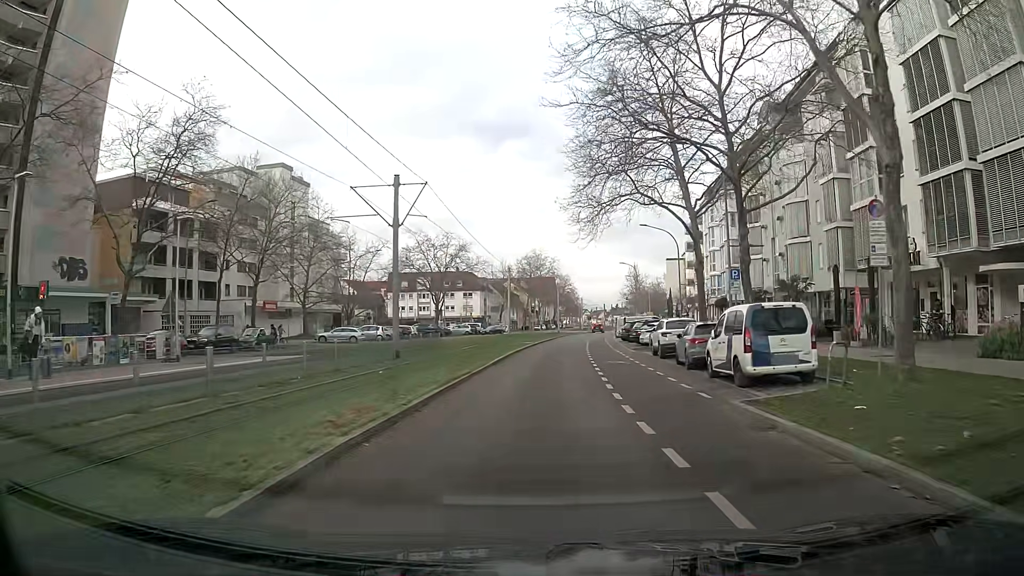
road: tertiary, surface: asphalt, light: Day
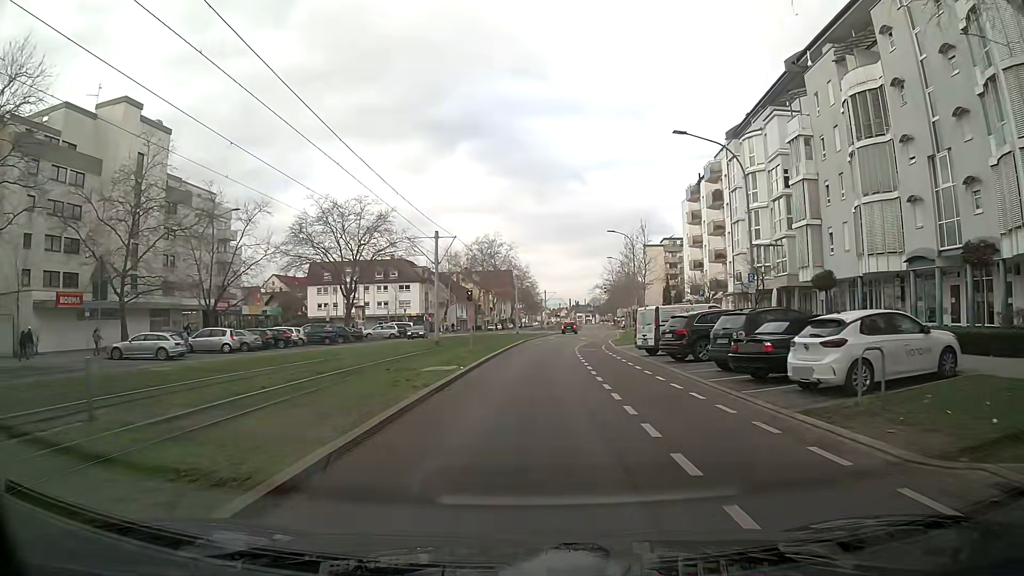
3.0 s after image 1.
(+0.9, +28.8) m; +3°
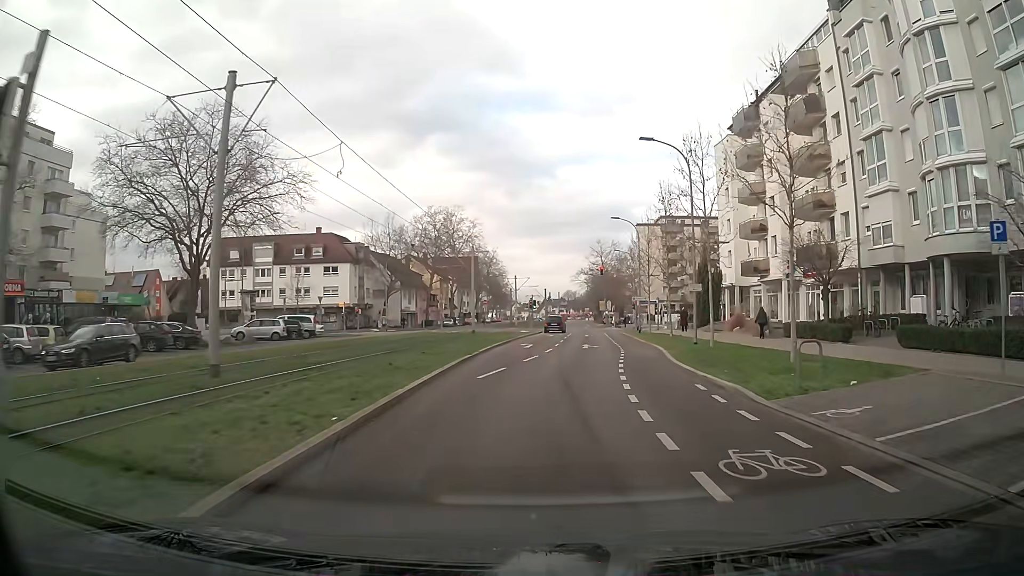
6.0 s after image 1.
(+0.4, +29.1) m; +2°
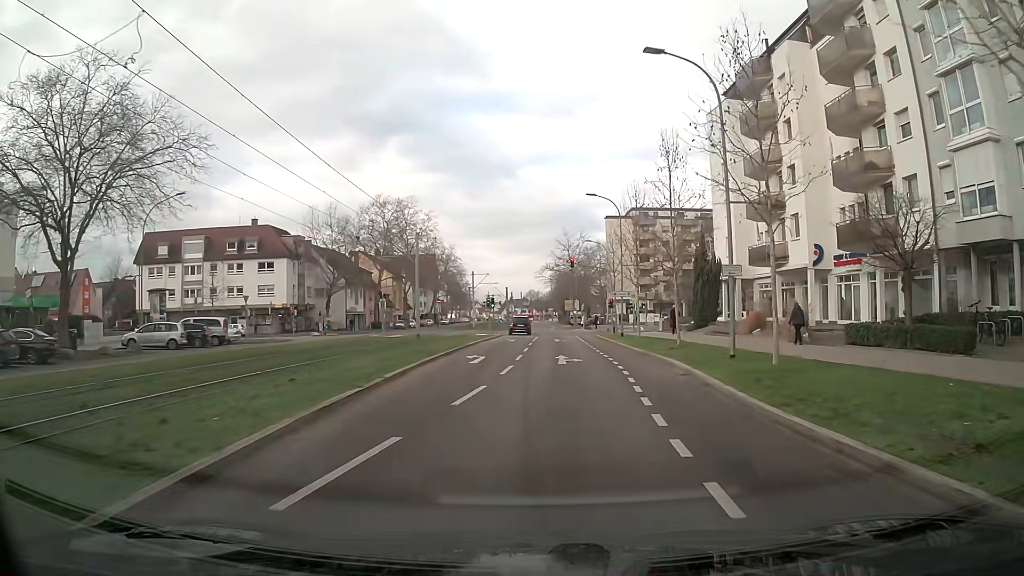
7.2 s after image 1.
(+0.3, +10.4) m; +3°
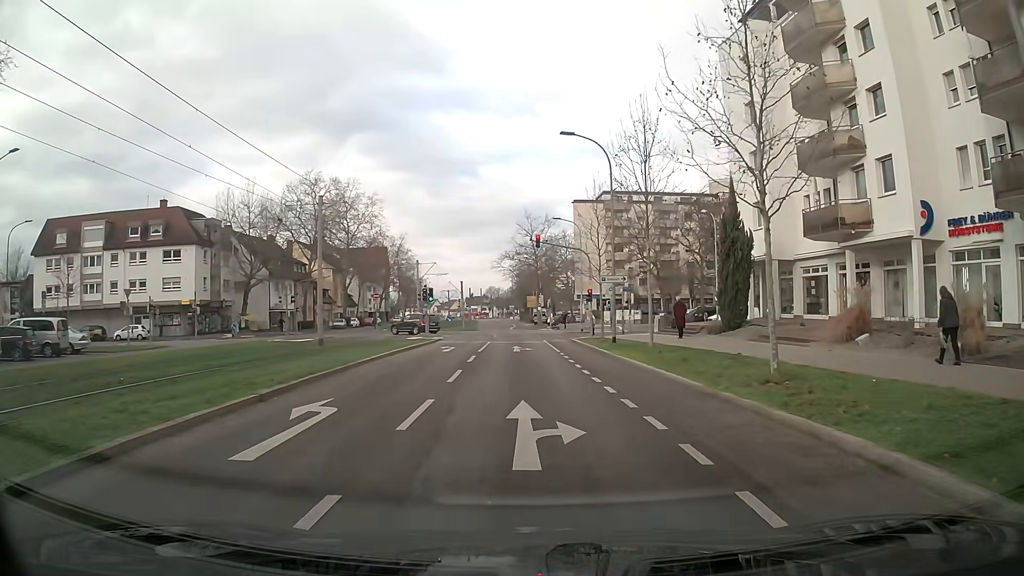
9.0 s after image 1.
(+0.6, +14.4) m; +4°
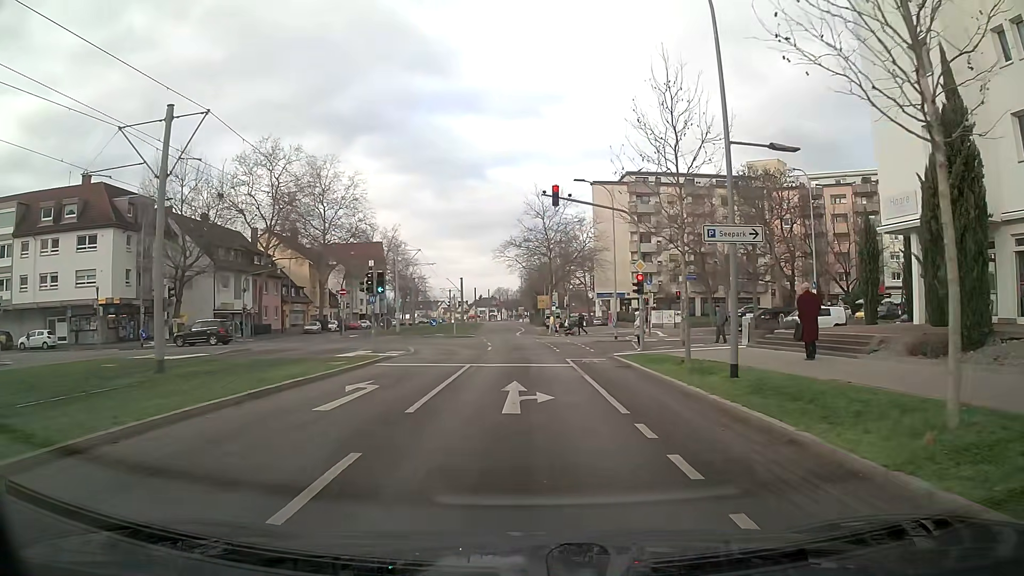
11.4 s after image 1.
(-0.4, +16.3) m; -1°
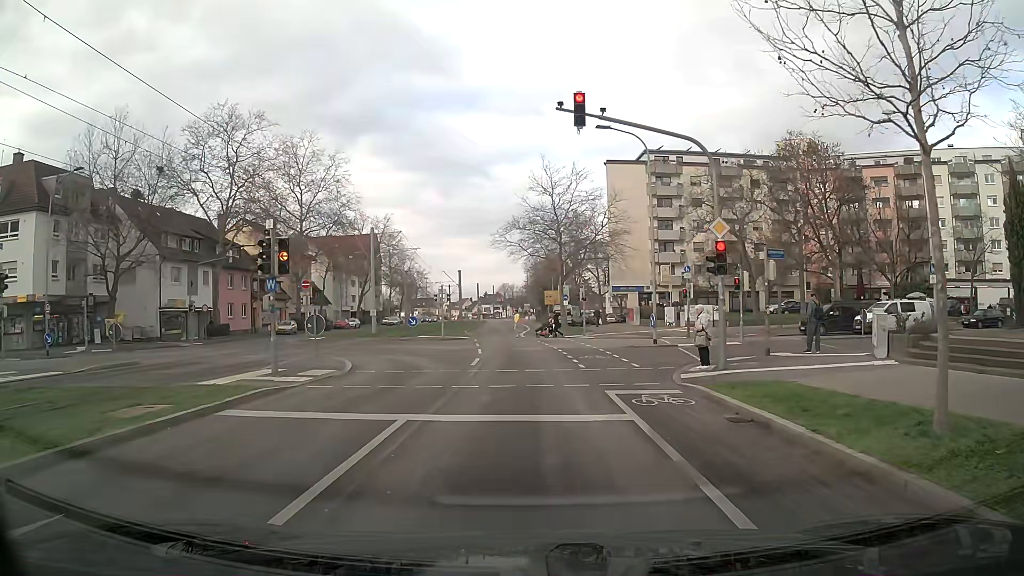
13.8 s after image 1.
(-0.3, +10.5) m; -3°
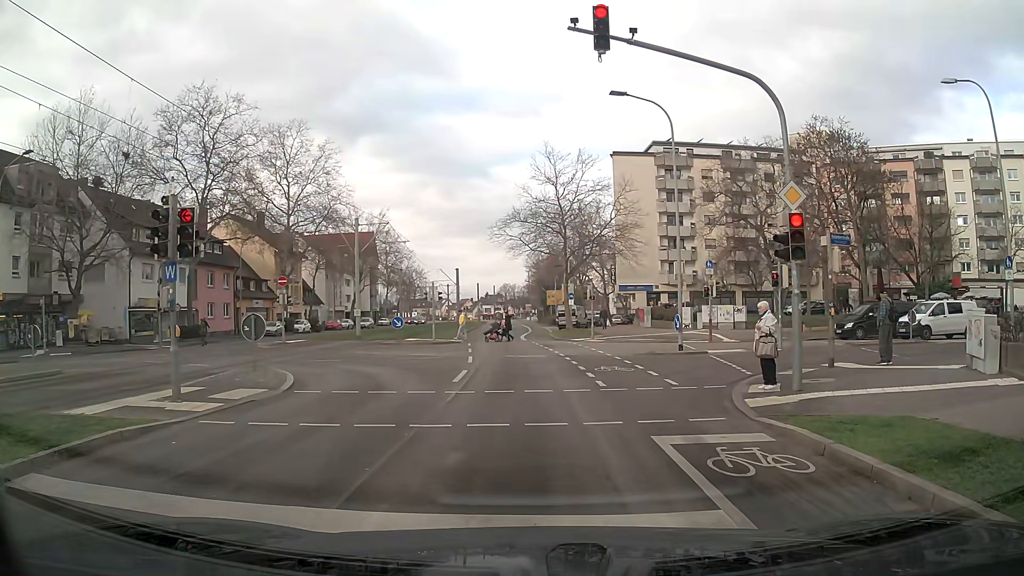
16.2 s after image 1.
(+0.1, +4.4) m; +2°
